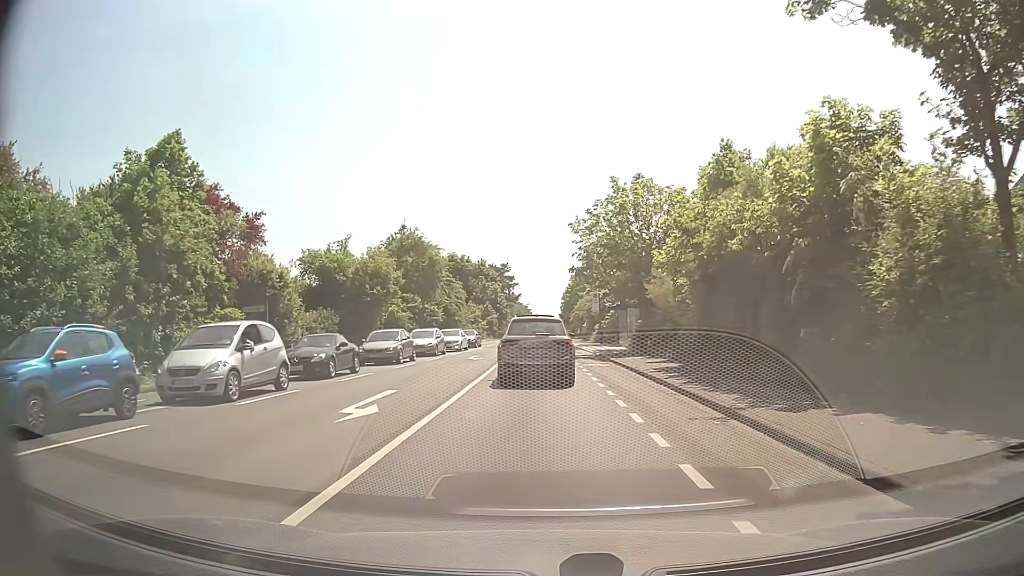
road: secondary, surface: asphalt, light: Day
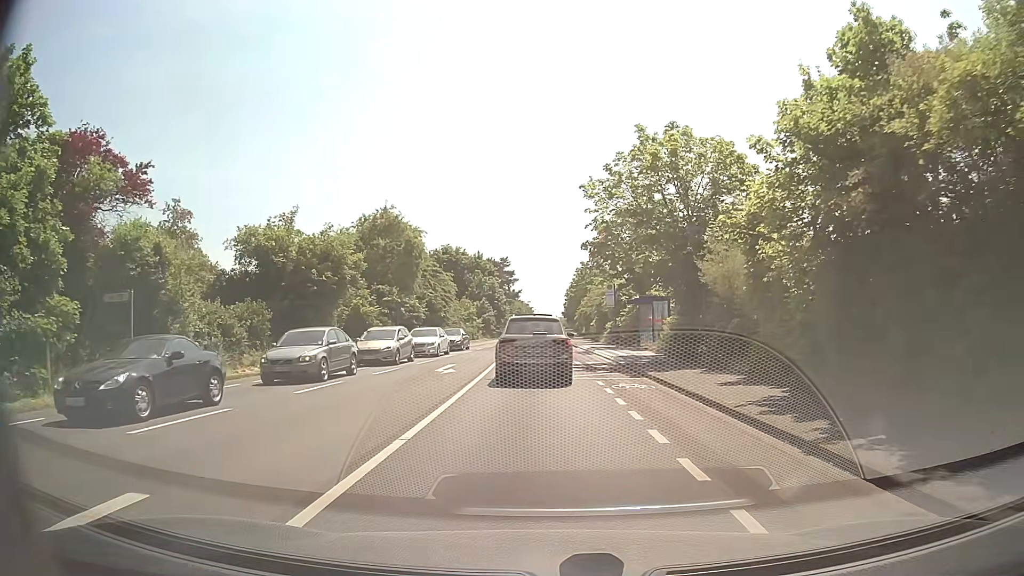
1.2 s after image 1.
(0.0, +9.9) m; -1°
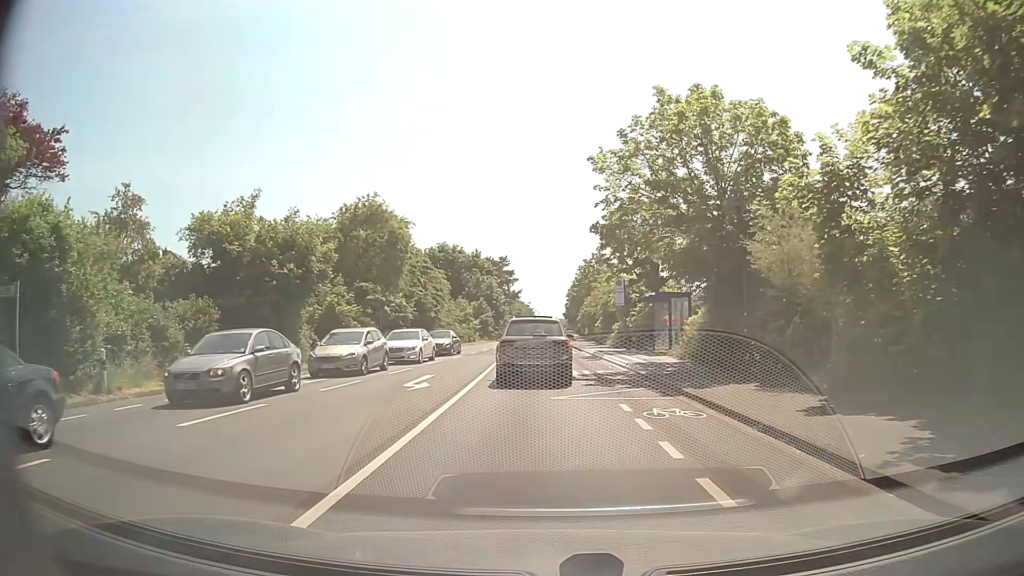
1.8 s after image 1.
(+0.1, +5.0) m; +1°
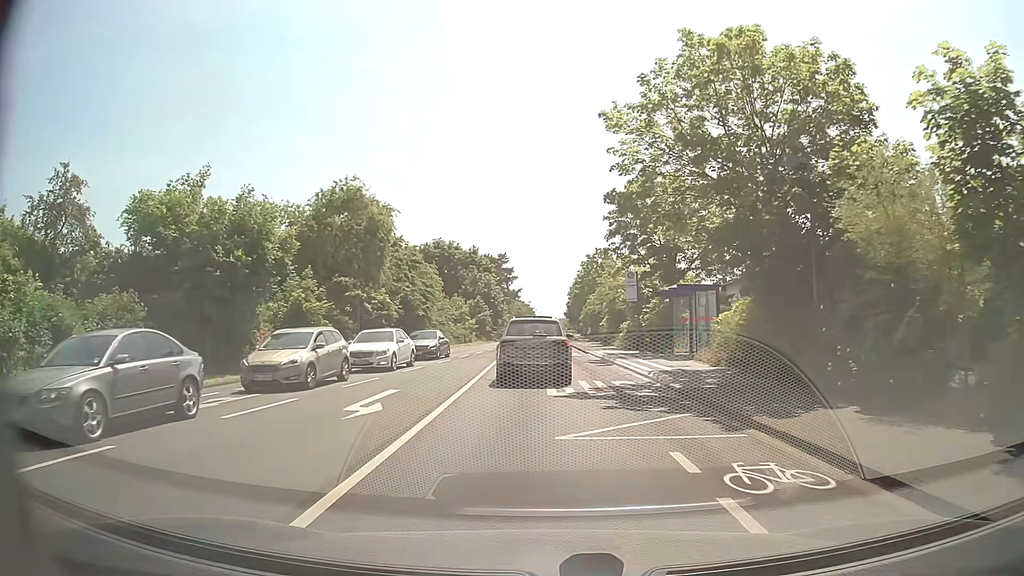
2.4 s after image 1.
(0.0, +5.0) m; 0°
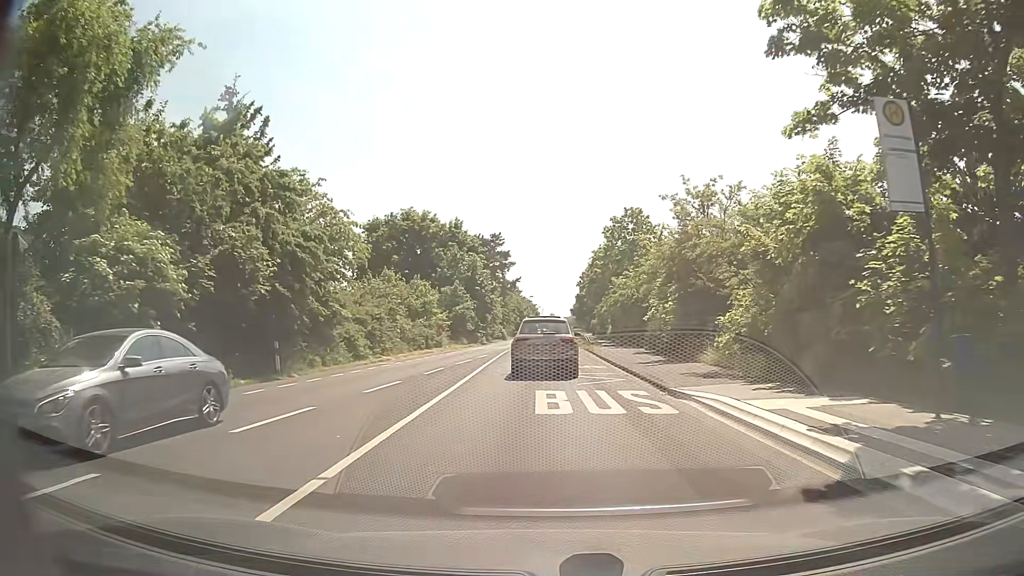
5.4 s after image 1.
(-0.1, +25.5) m; 0°
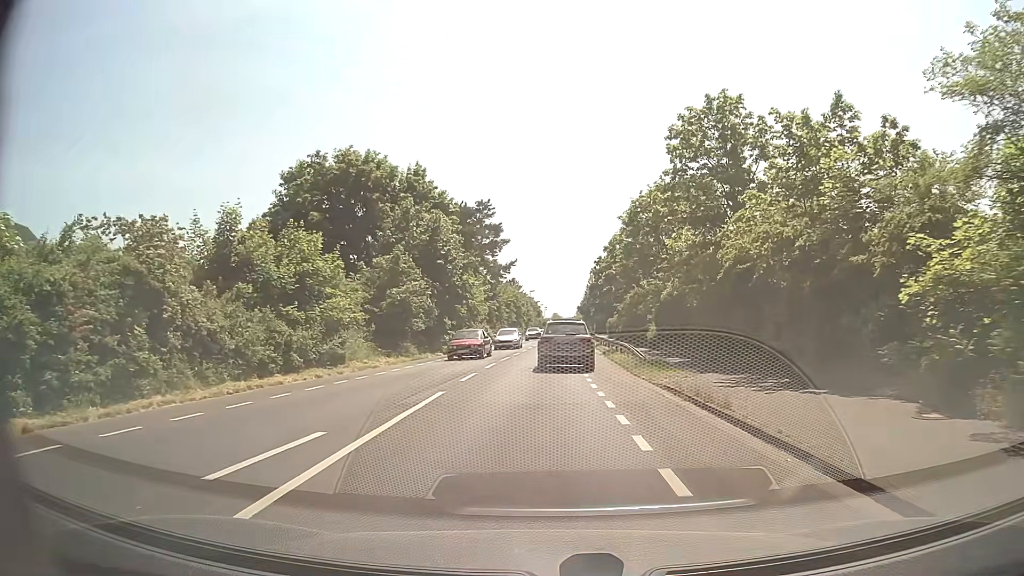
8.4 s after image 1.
(-0.2, +26.9) m; -1°
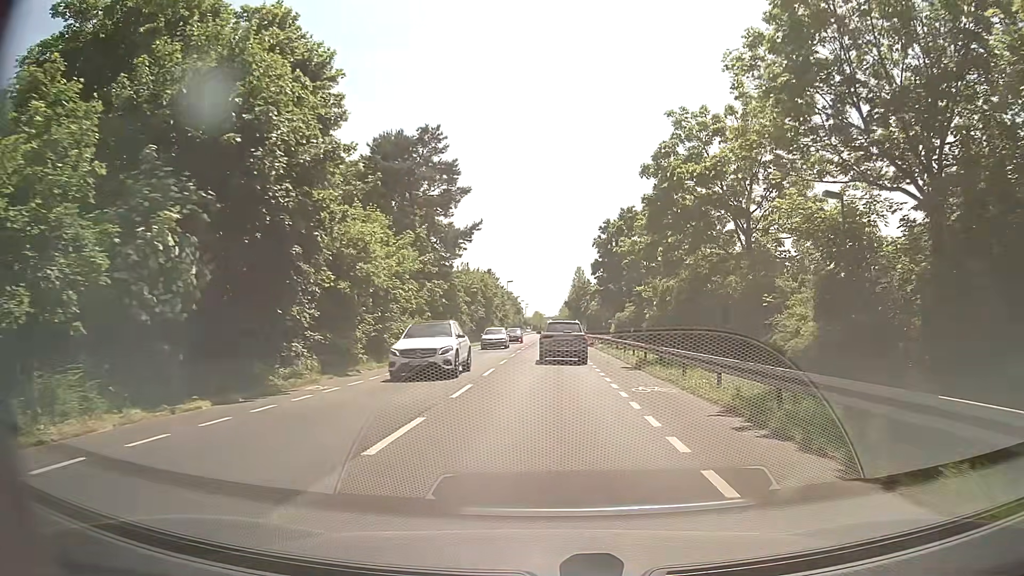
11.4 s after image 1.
(+0.1, +28.6) m; +2°
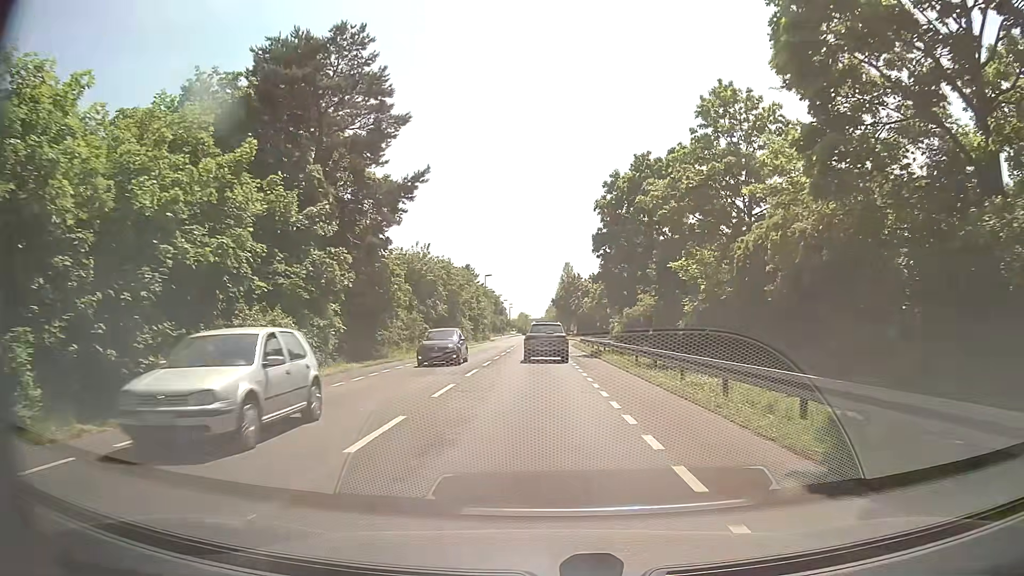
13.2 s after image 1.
(+0.3, +18.0) m; +1°
(0, +10) (0, +20) (0, +30) (0, +40) (0, +50) (0, +60) (0, +70) (0, +80) (0, +90) (0, +100) m
